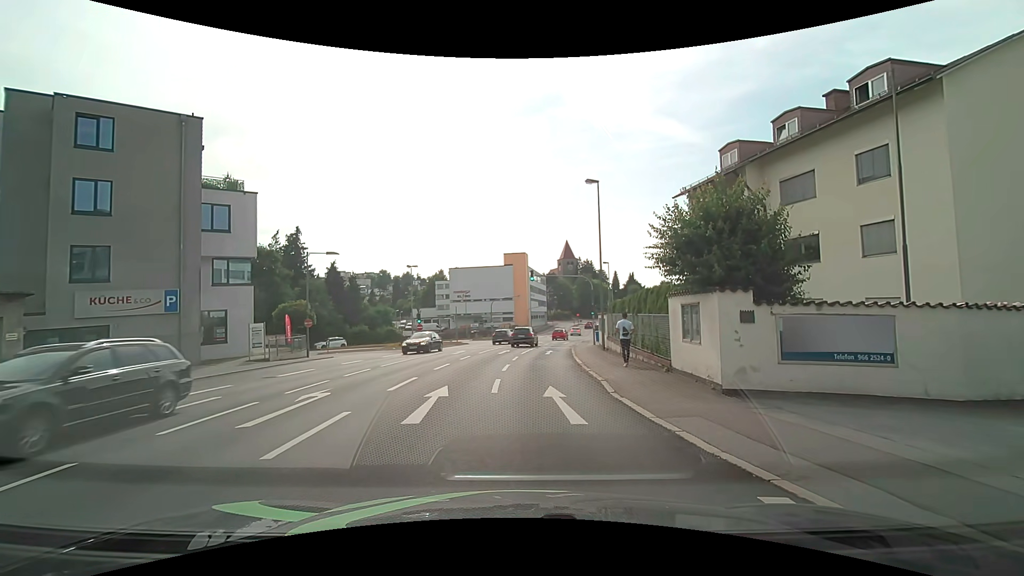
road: tertiary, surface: asphalt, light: Day
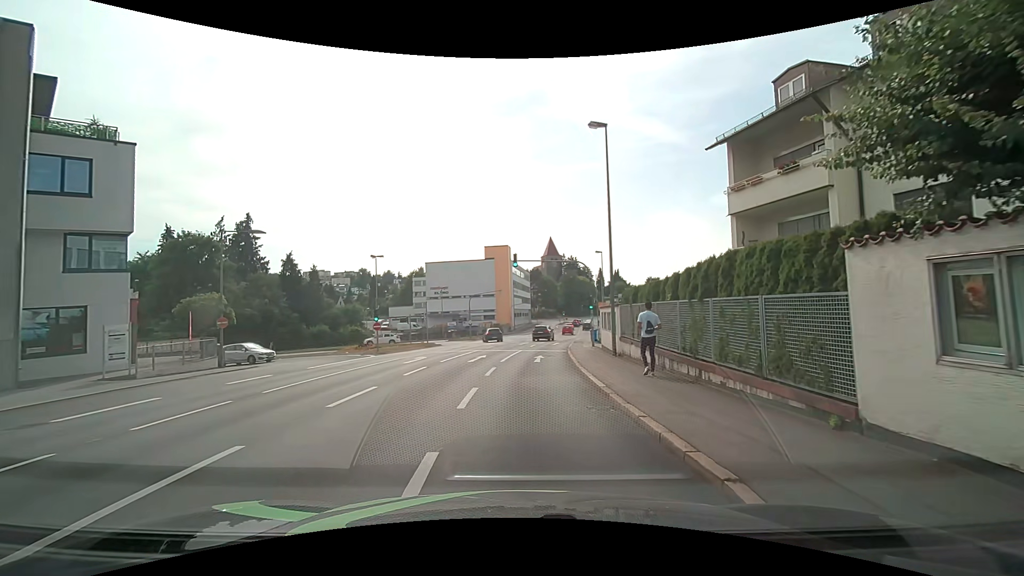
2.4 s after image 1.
(+0.4, +8.5) m; +2°
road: tertiary_link
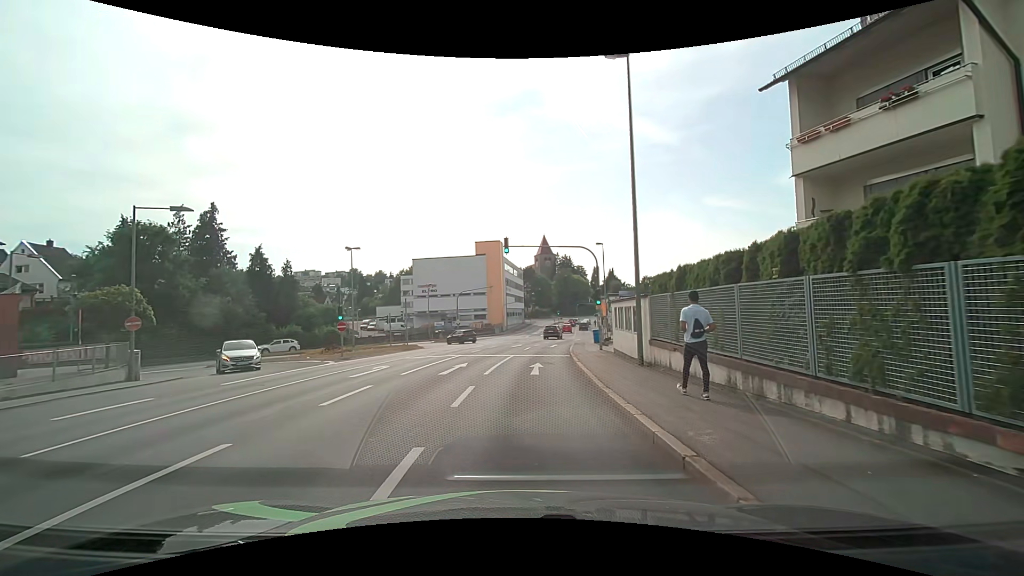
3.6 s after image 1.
(+0.2, +5.9) m; +1°
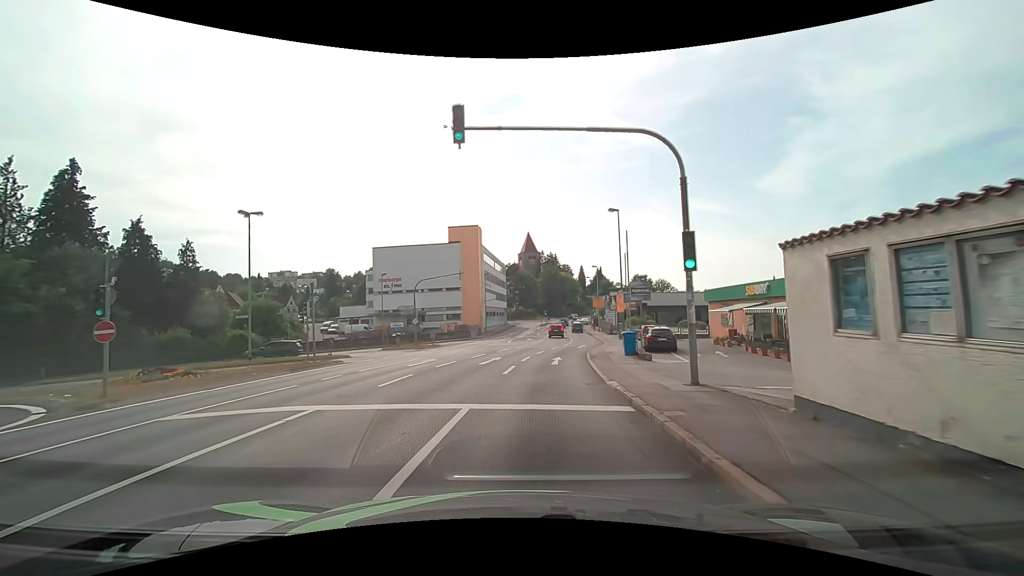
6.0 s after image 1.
(+0.5, +16.7) m; +3°
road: tertiary
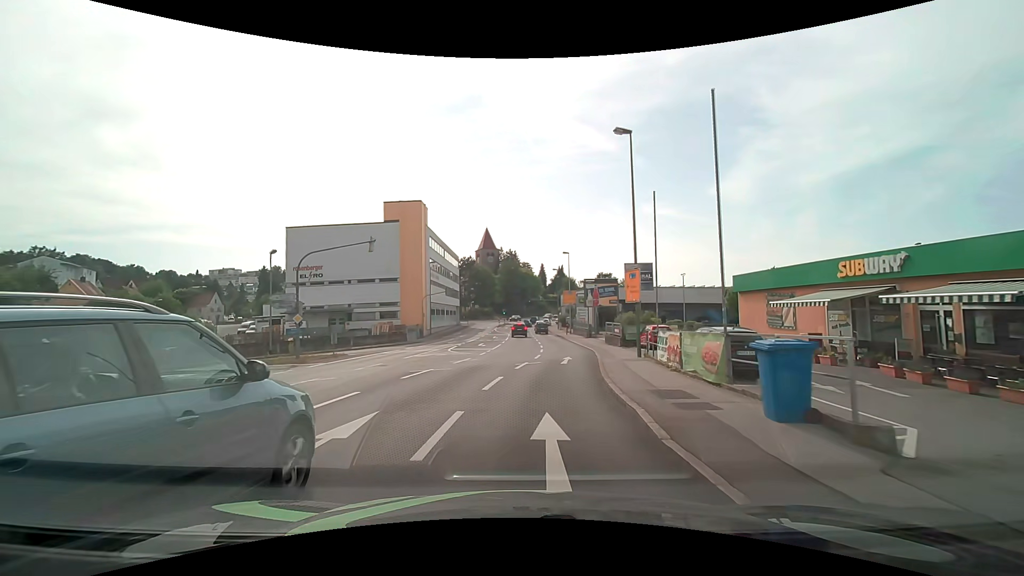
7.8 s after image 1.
(+0.6, +16.0) m; +4°
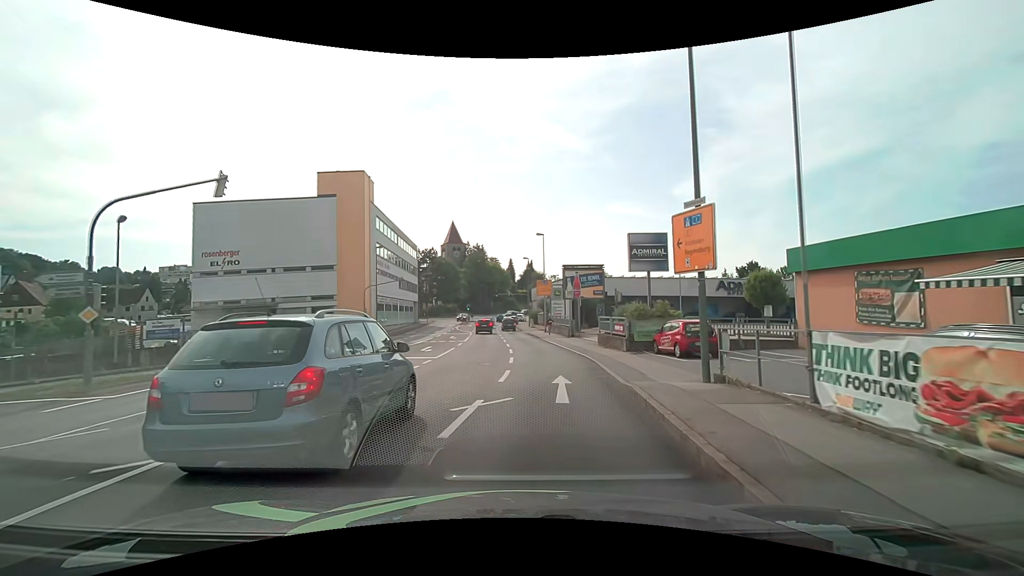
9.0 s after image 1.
(+0.4, +11.1) m; +4°
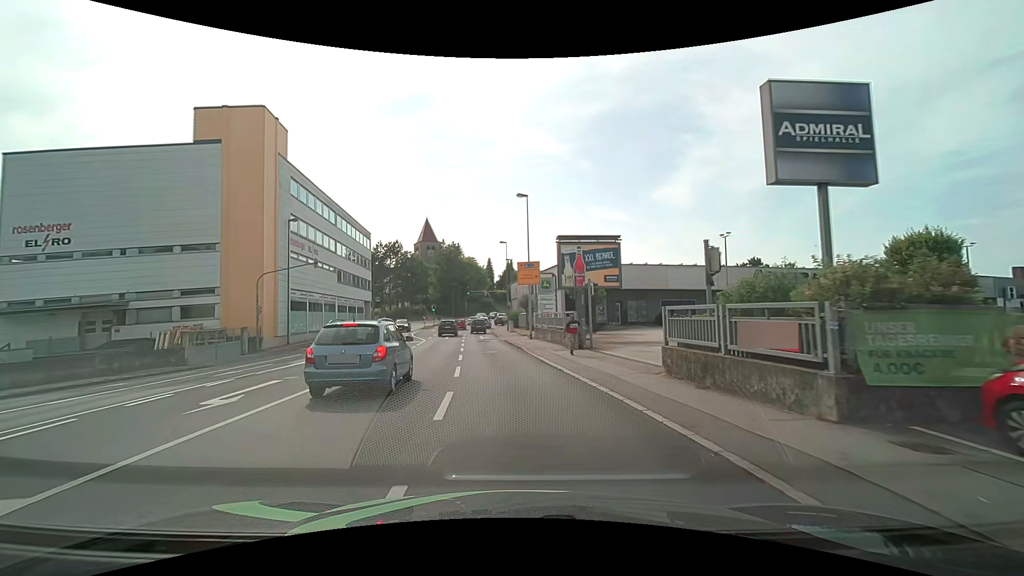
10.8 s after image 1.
(+0.4, +16.8) m; +2°
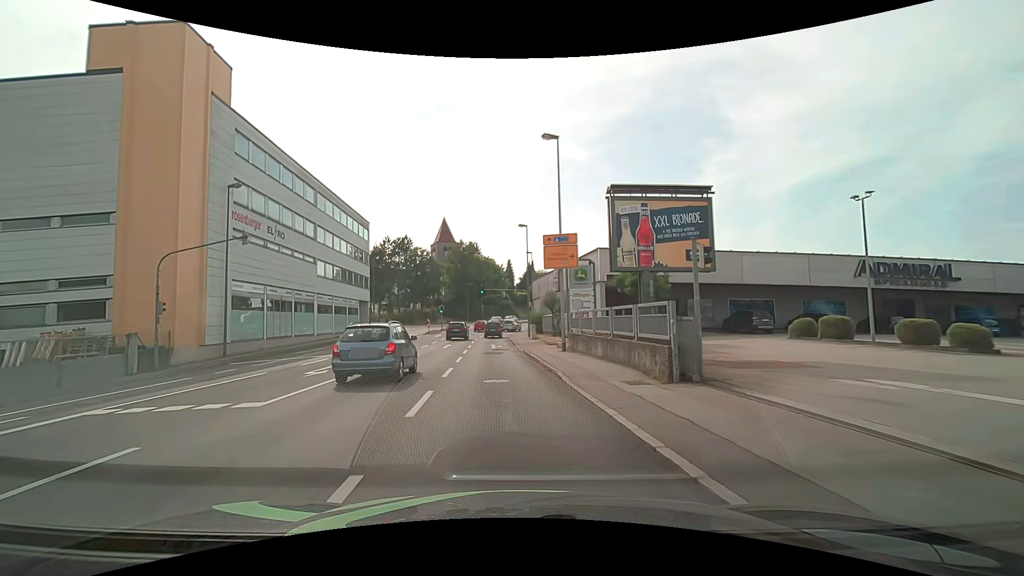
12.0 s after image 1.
(-0.2, +11.8) m; -2°
(0, +10) (-1, +20) (-1, +30) (-2, +40) (-3, +50) (-3, +60) (-2, +70) (0, +80) (+2, +89) (+6, +99) m
